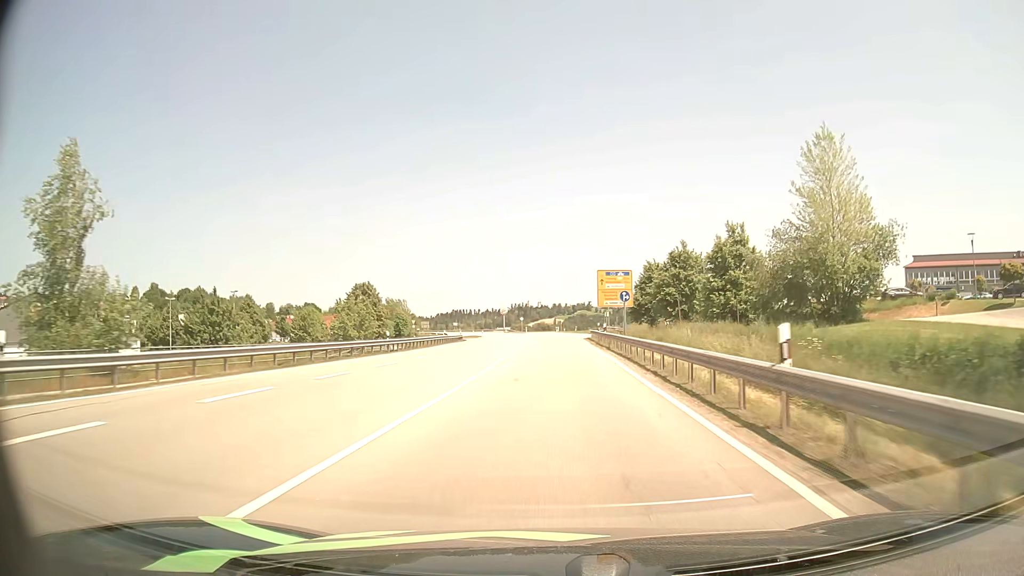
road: primary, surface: asphalt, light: Day
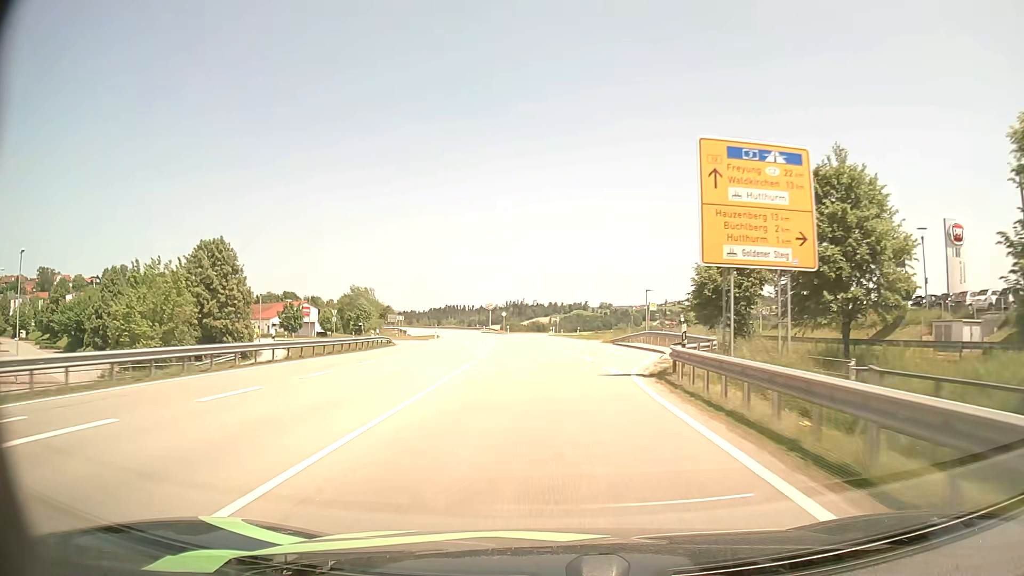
(+0.7, +41.6) m; +1°
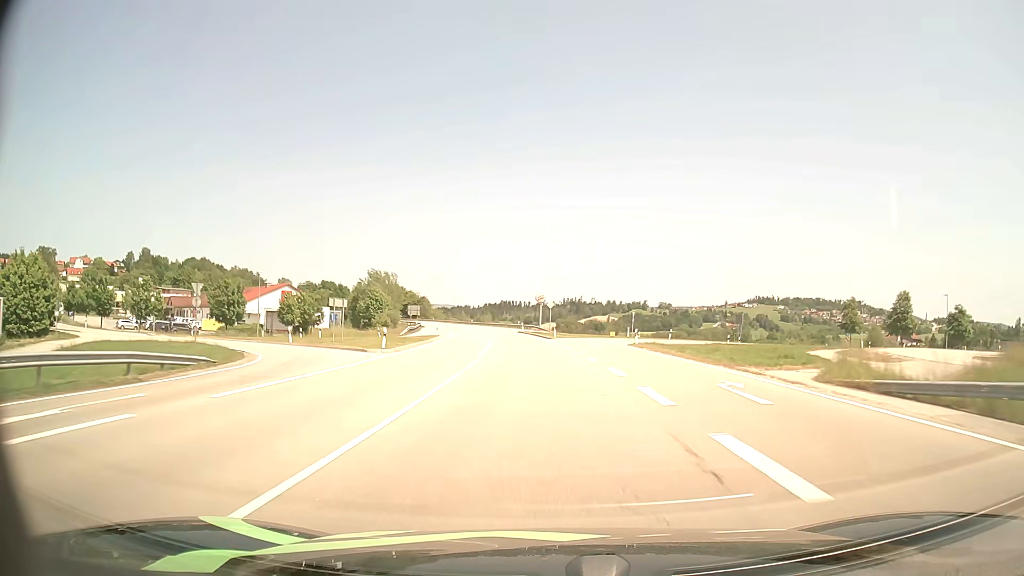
(-1.5, +42.2) m; -5°
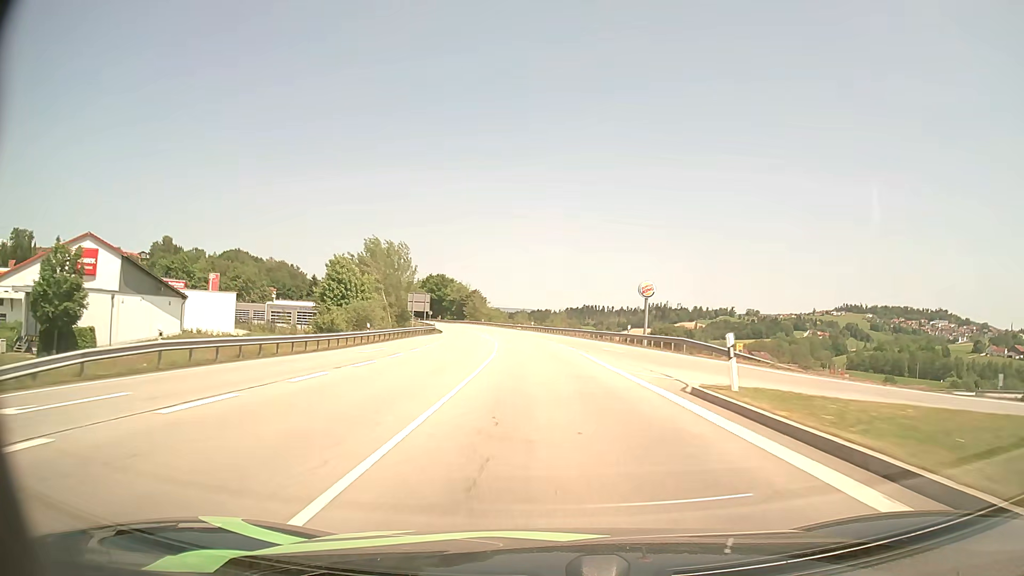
(-5.0, +71.7) m; -7°
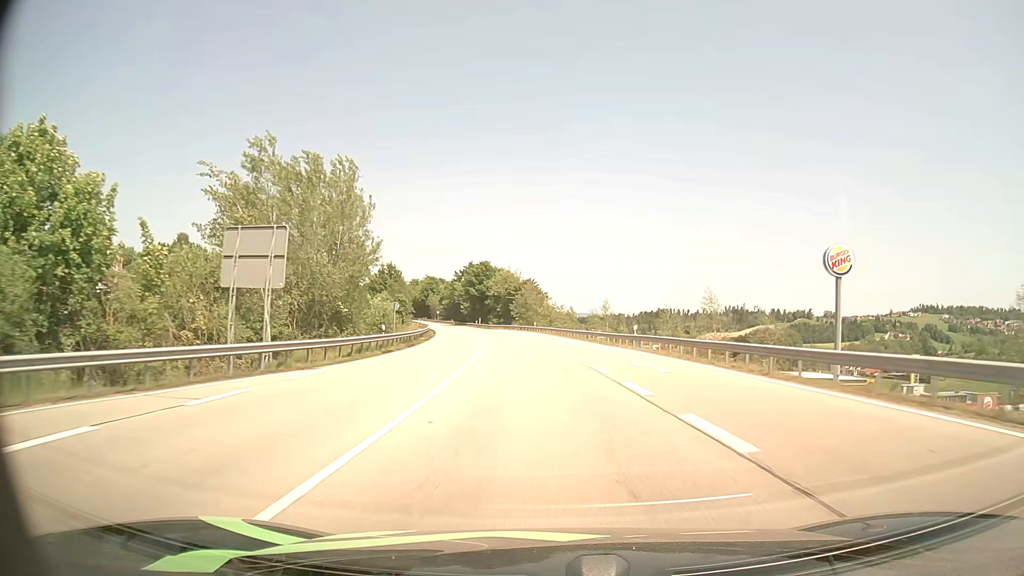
(-2.9, +59.4) m; -6°
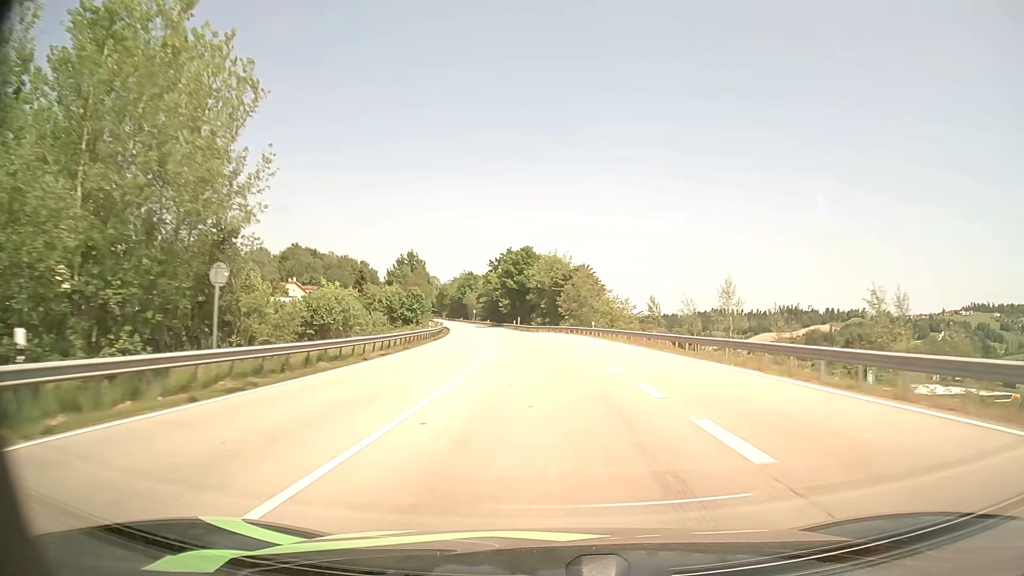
(-1.2, +30.6) m; -4°
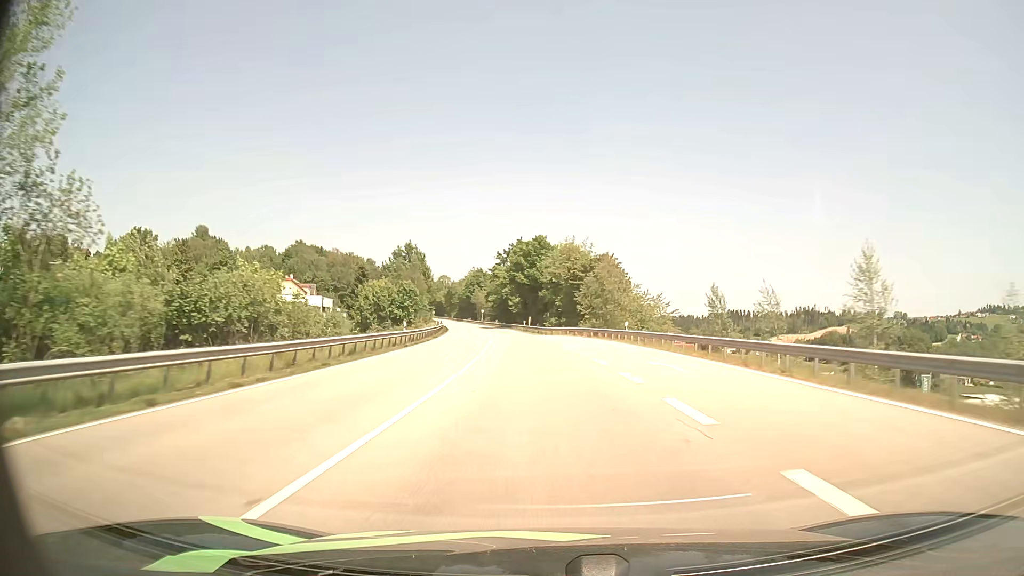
(-0.2, +15.5) m; -1°
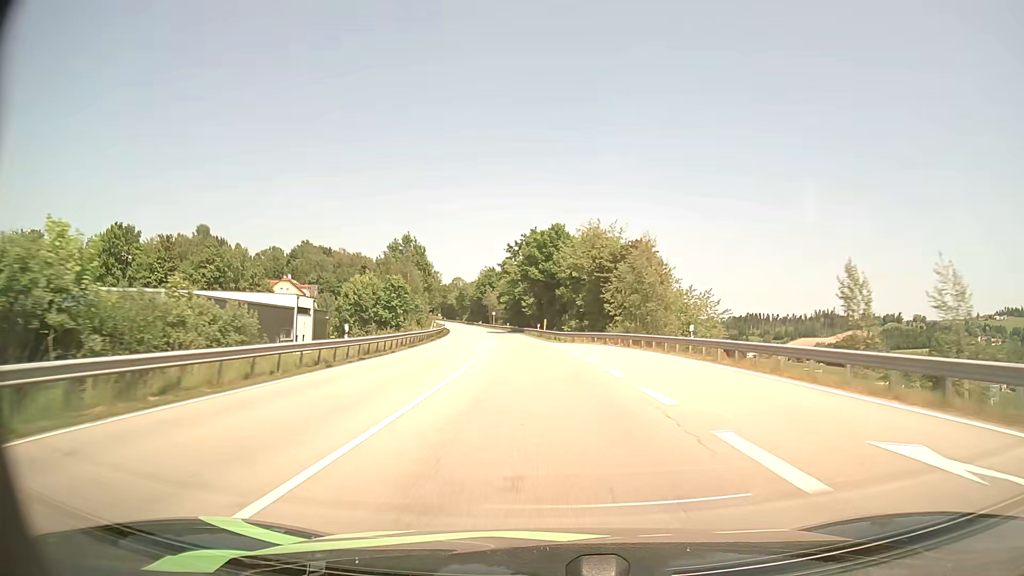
(-0.2, +15.6) m; -1°
(0, +10) (0, +20) (-1, +30) (-2, +40) (-2, +50) (-3, +60) (-4, +70) (-6, +80) (-7, +90) (-8, +100) m
